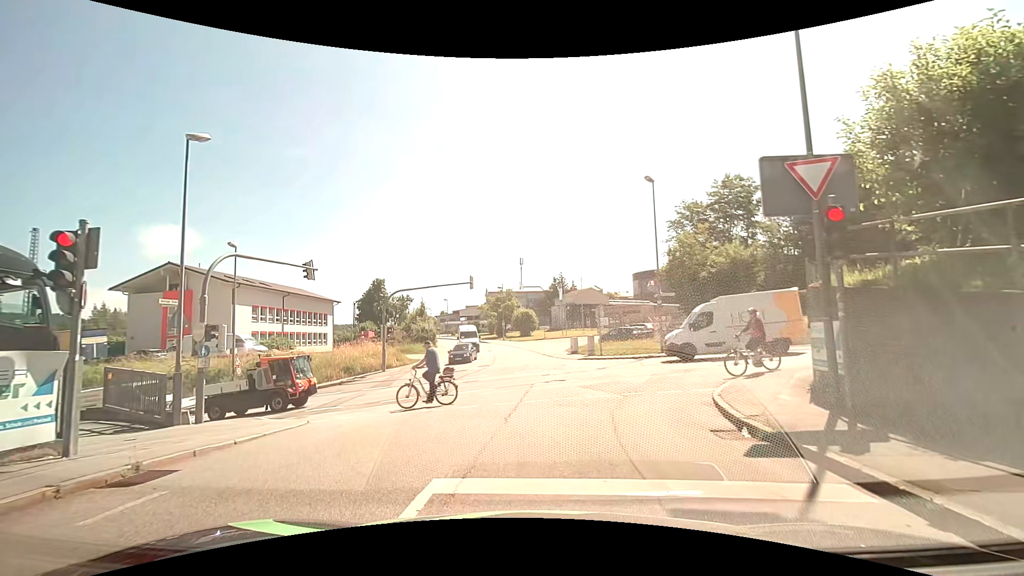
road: residential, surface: asphalt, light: Day
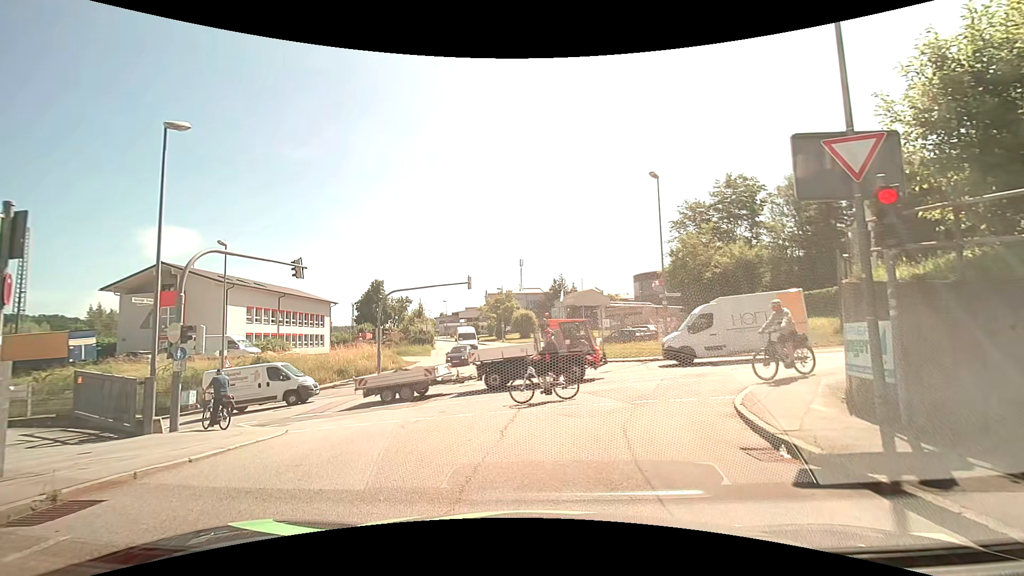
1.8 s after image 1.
(0.0, +1.1) m; 0°
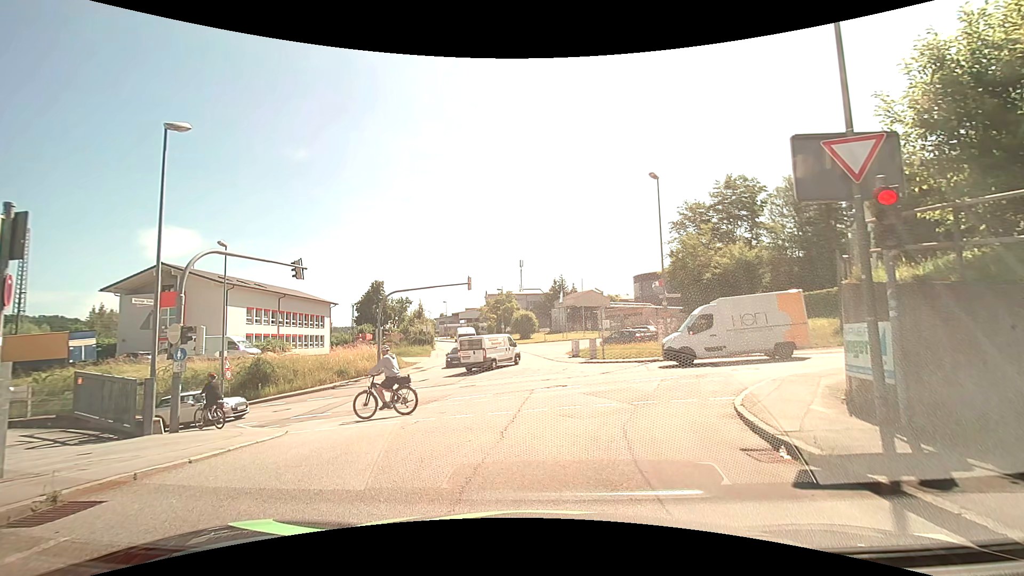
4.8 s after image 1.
(0.0, +0.1) m; 0°
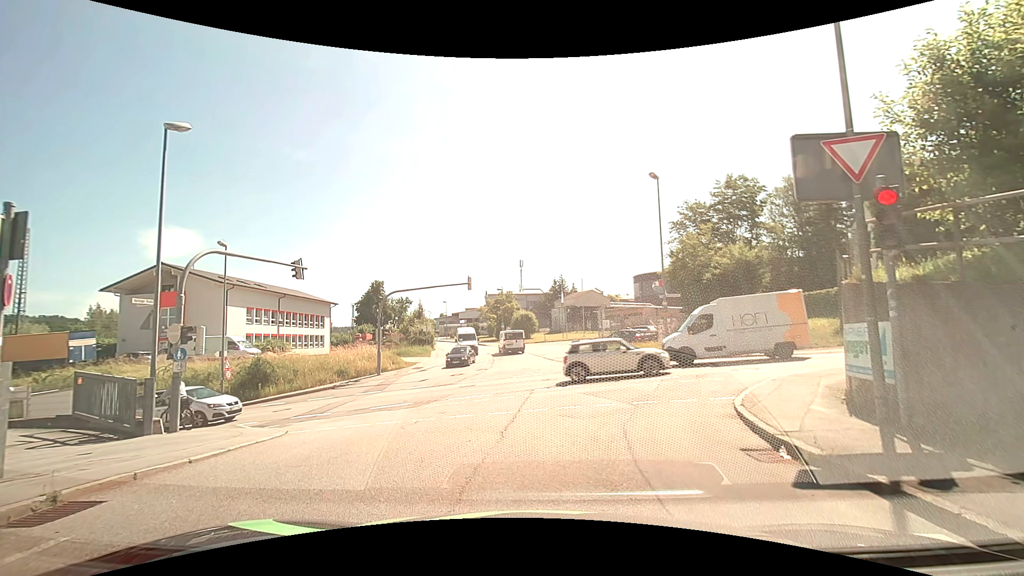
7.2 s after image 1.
(0.0, 0.0) m; 0°
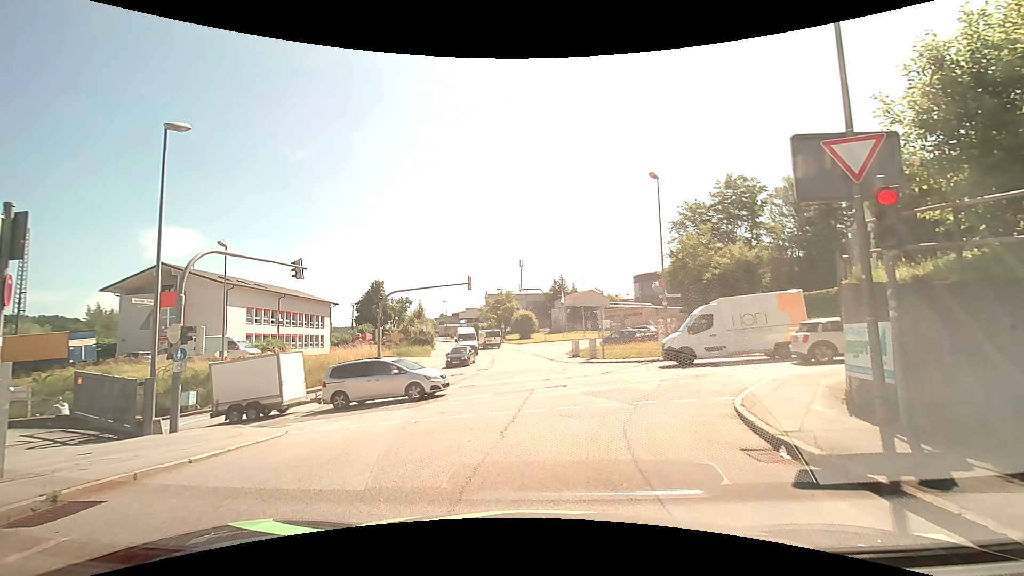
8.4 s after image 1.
(0.0, 0.0) m; 0°
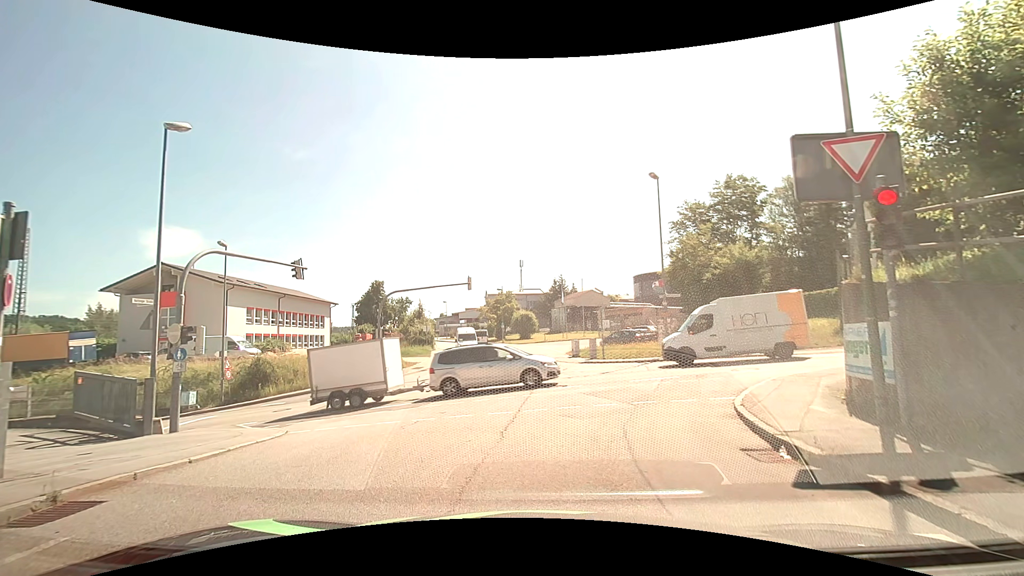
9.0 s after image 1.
(0.0, 0.0) m; 0°
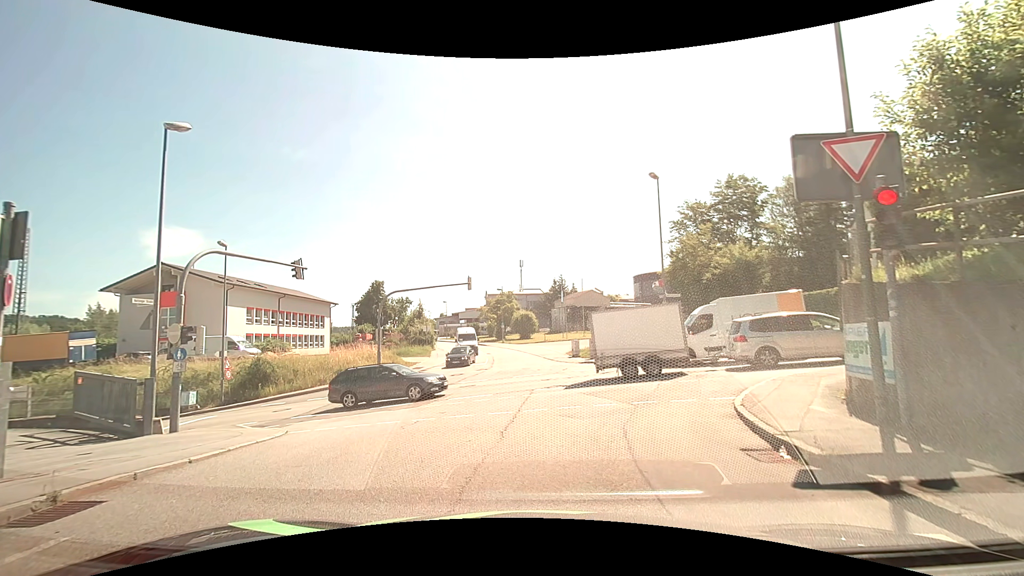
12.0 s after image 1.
(0.0, 0.0) m; 0°
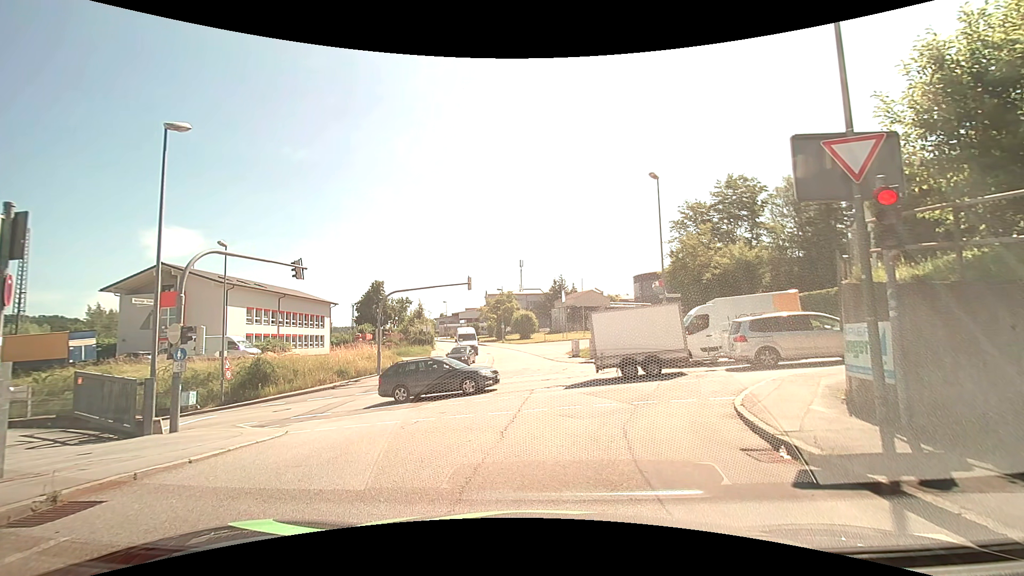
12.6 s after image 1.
(0.0, 0.0) m; 0°
